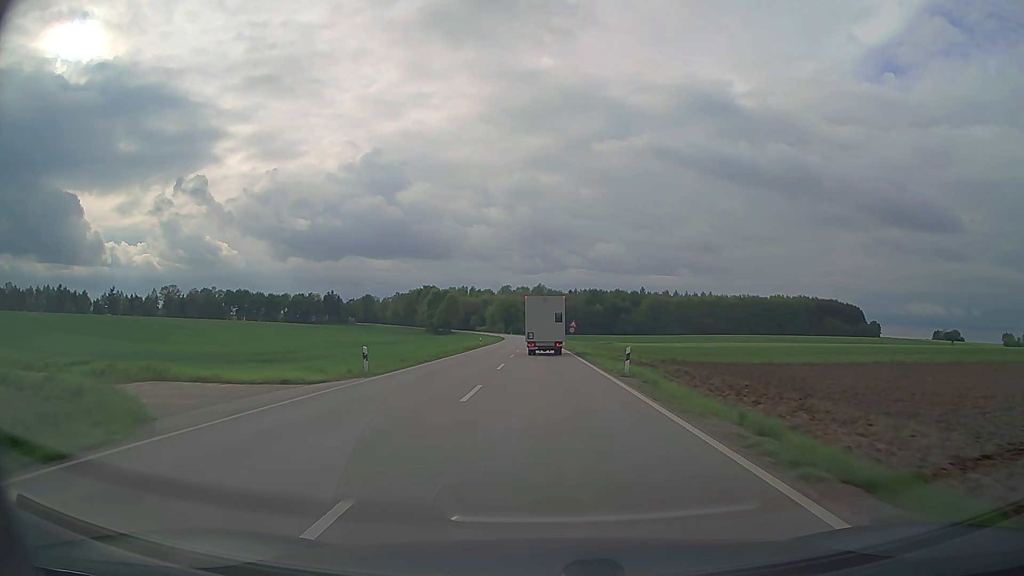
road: secondary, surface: asphalt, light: Day
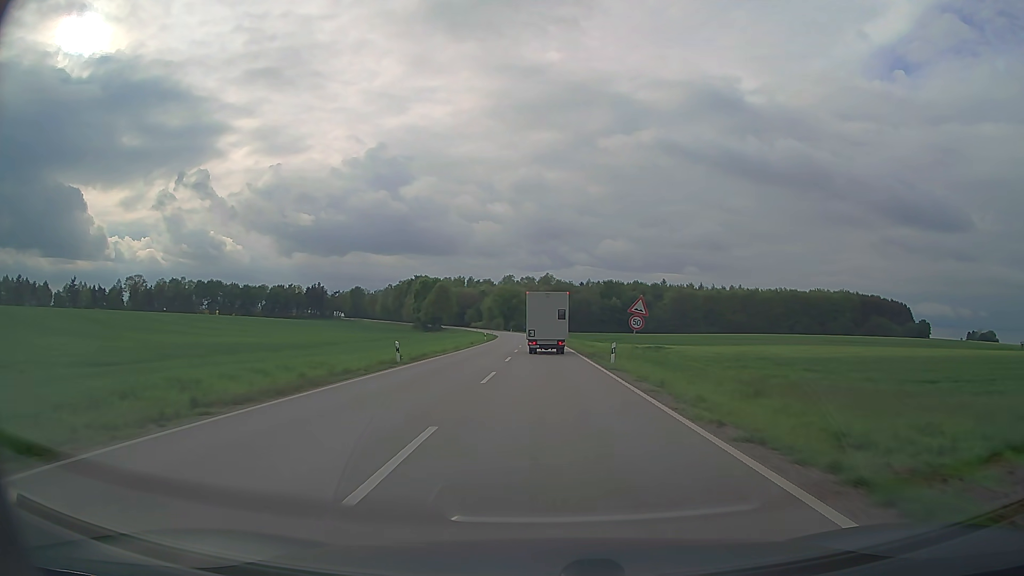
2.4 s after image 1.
(-0.3, +43.9) m; -1°
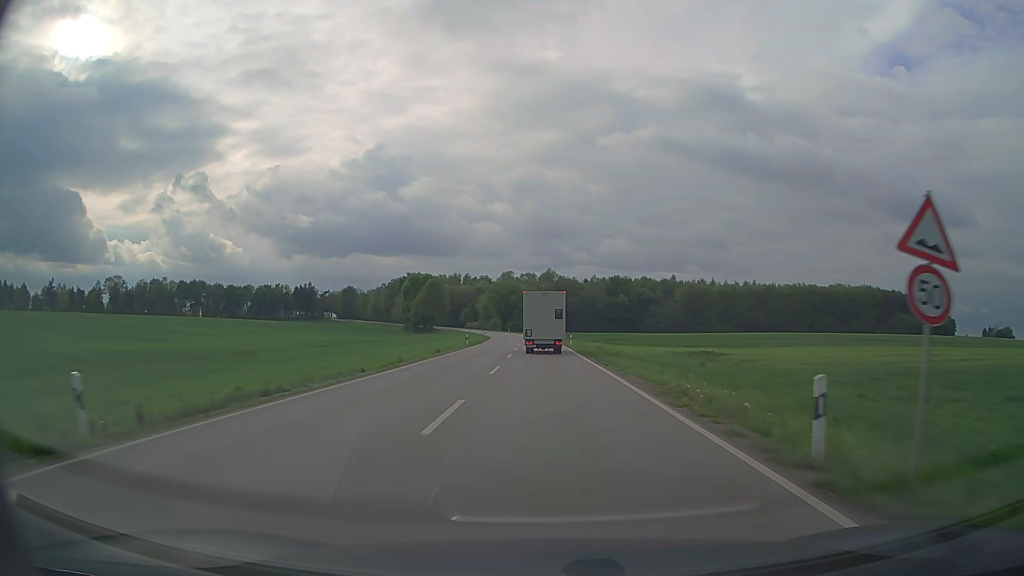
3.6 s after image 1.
(0.0, +20.4) m; 0°
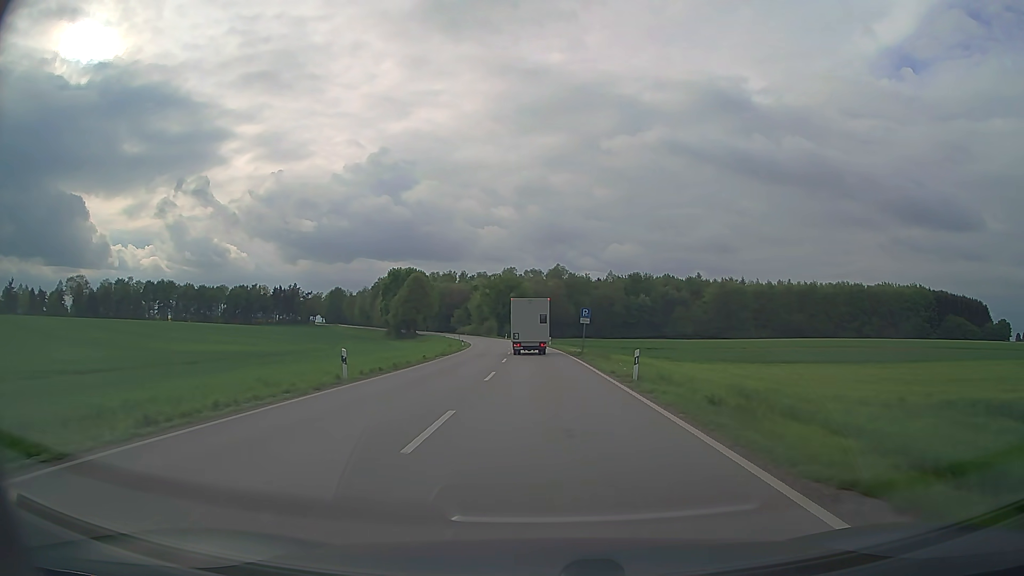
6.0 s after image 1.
(-0.2, +37.2) m; -1°
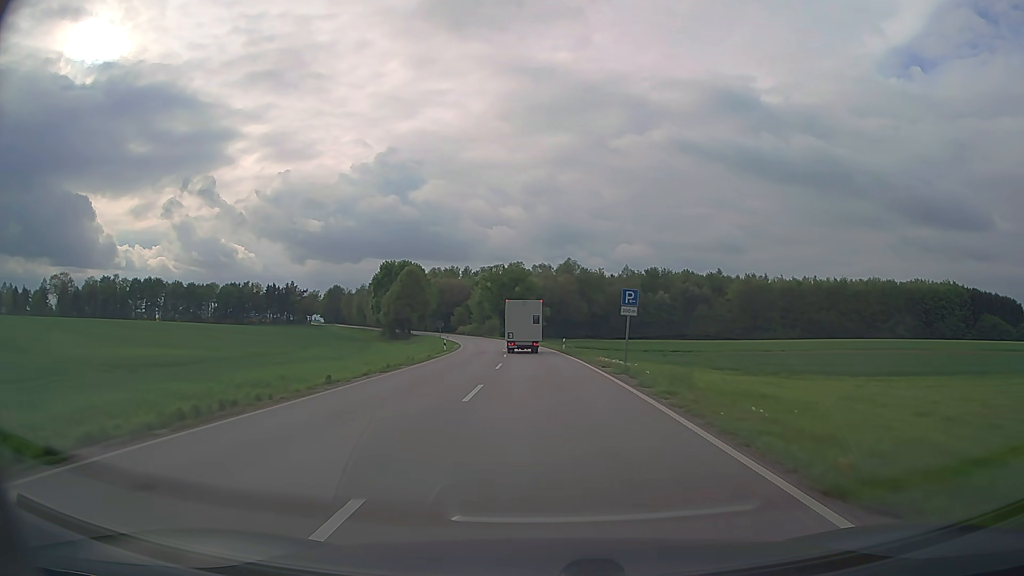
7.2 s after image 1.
(-0.1, +18.4) m; -1°
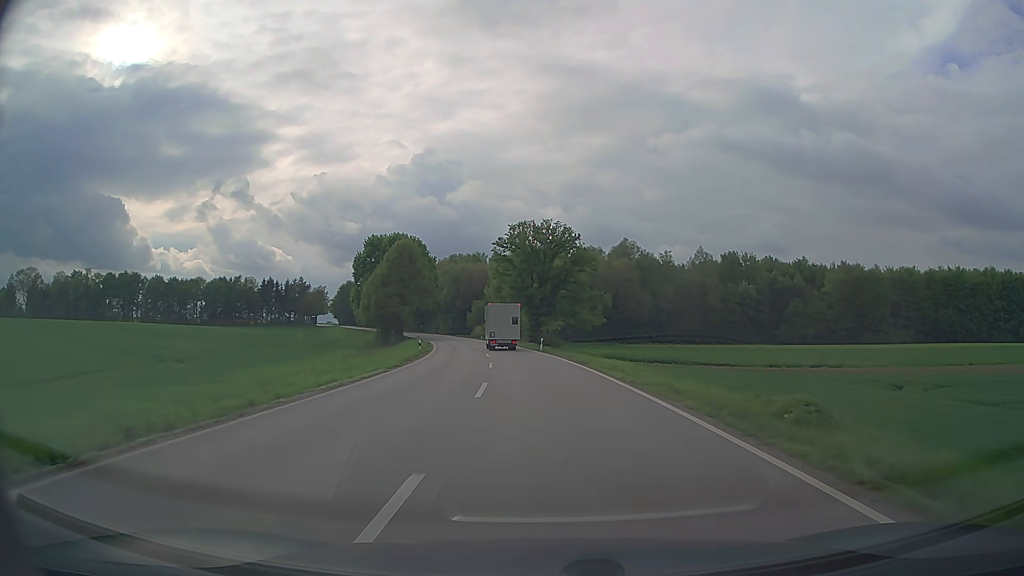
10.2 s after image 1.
(-1.4, +47.4) m; -4°
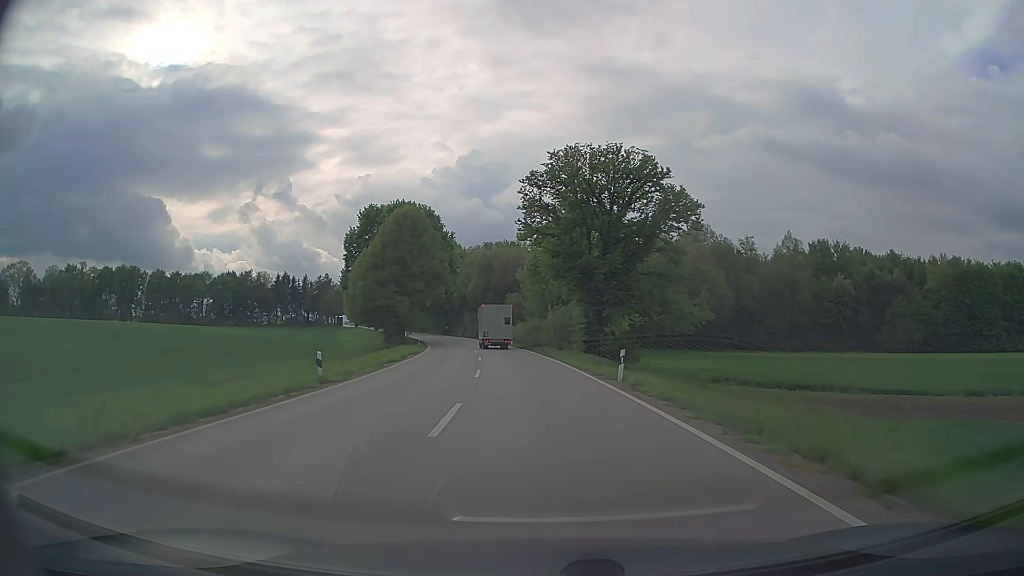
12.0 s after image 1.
(-0.9, +29.7) m; -4°
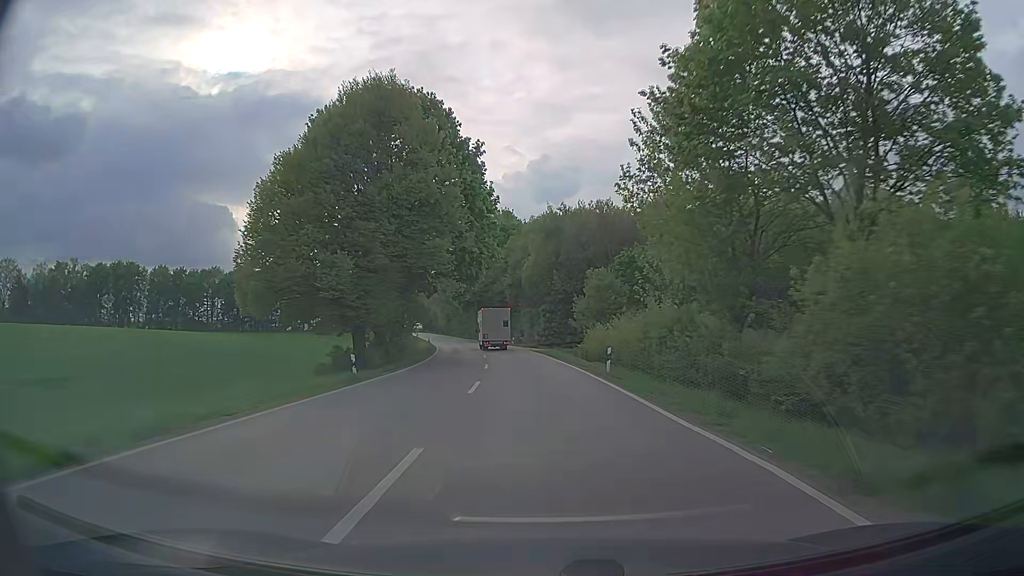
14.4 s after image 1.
(-2.4, +41.3) m; -7°
(0, +10) (0, +20) (-1, +30) (-2, +40) (-3, +50) (-4, +60) (-6, +70) (-7, +80) (-9, +89) (-11, +99) m
